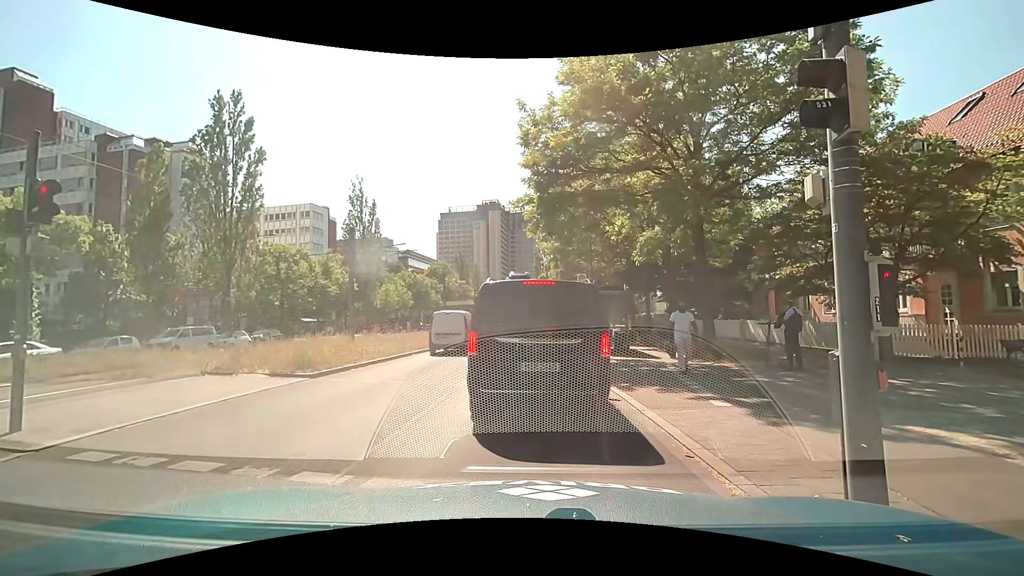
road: secondary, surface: asphalt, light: Day
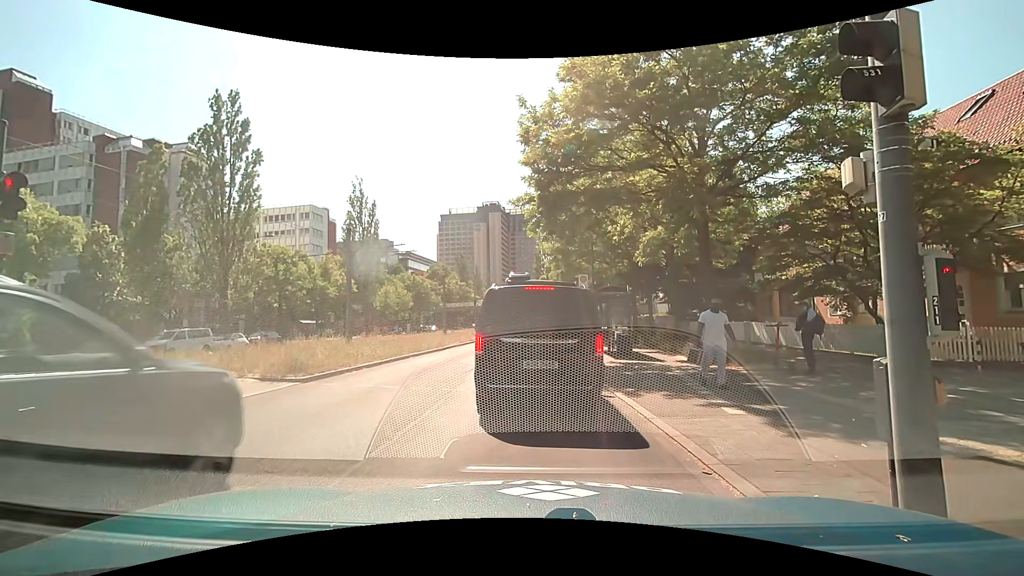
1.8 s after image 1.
(0.0, +0.5) m; 0°
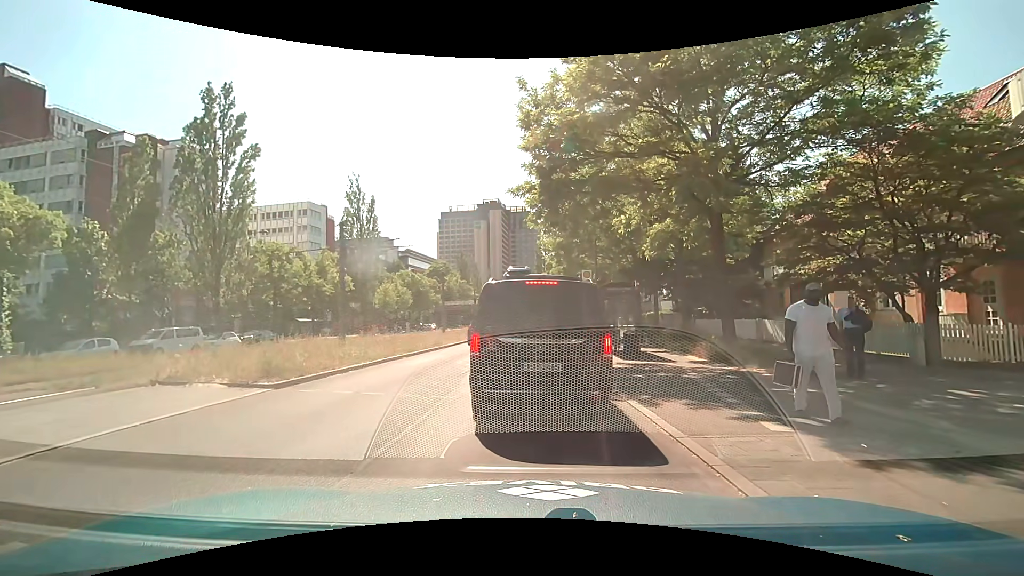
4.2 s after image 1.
(0.0, +1.2) m; 0°
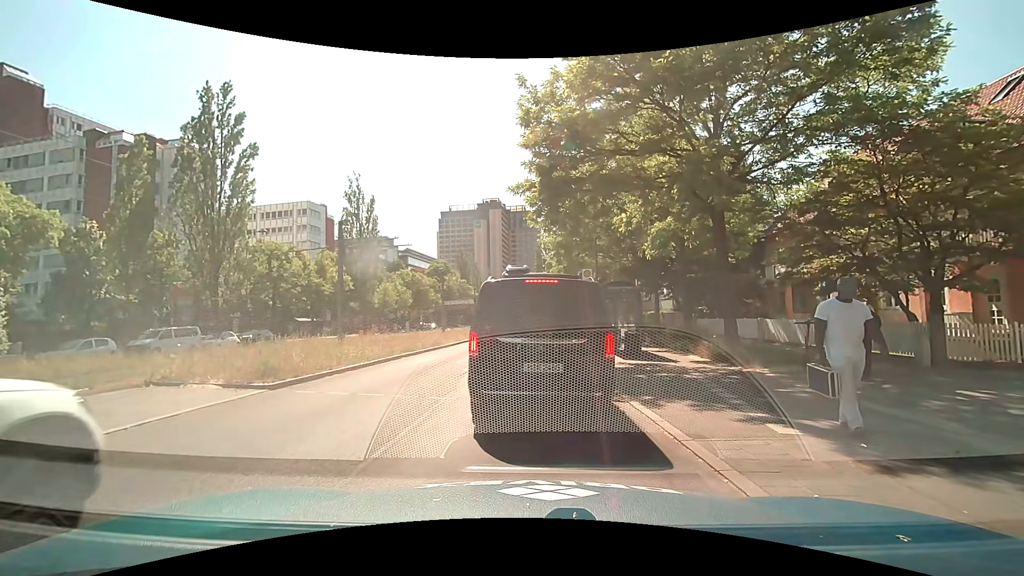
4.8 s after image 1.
(0.0, +0.2) m; 0°
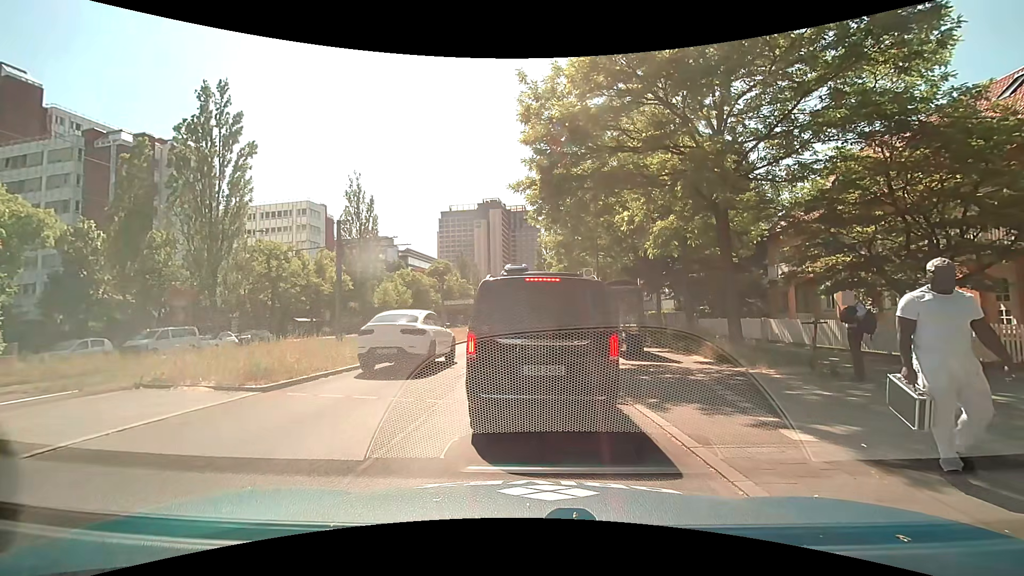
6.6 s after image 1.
(0.0, +0.3) m; 0°
